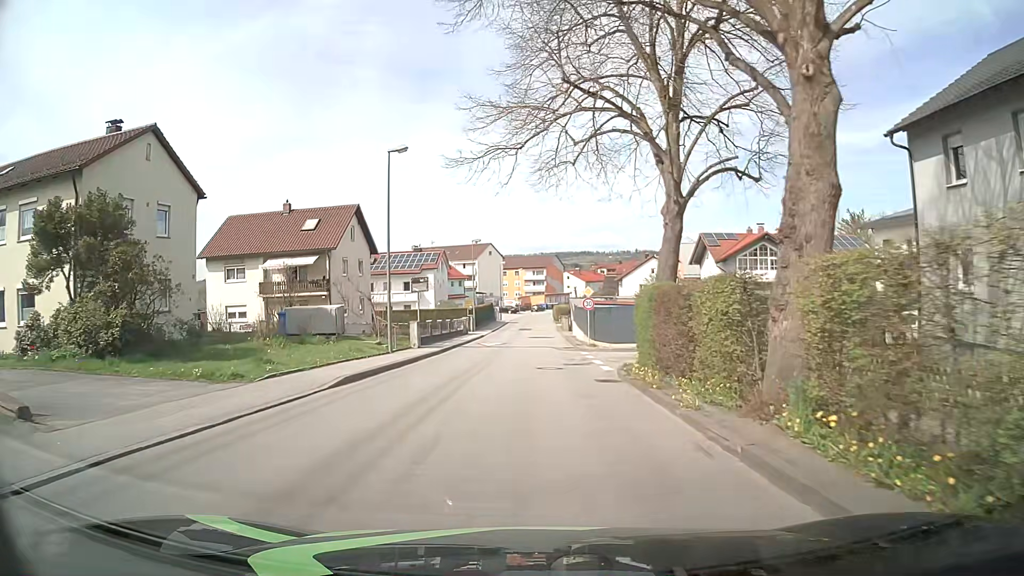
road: unclassified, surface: asphalt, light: Day
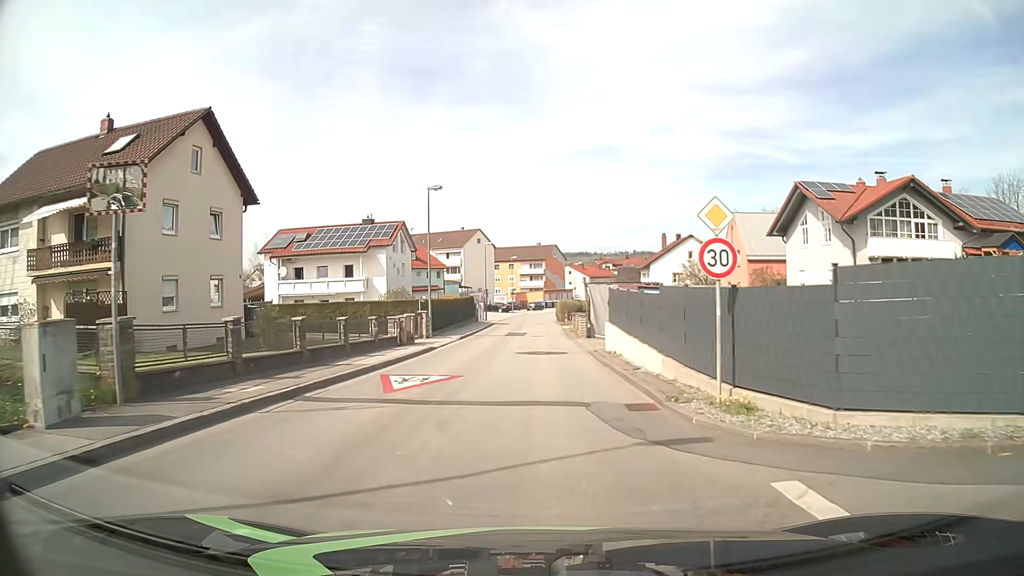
(+0.2, +24.2) m; +1°
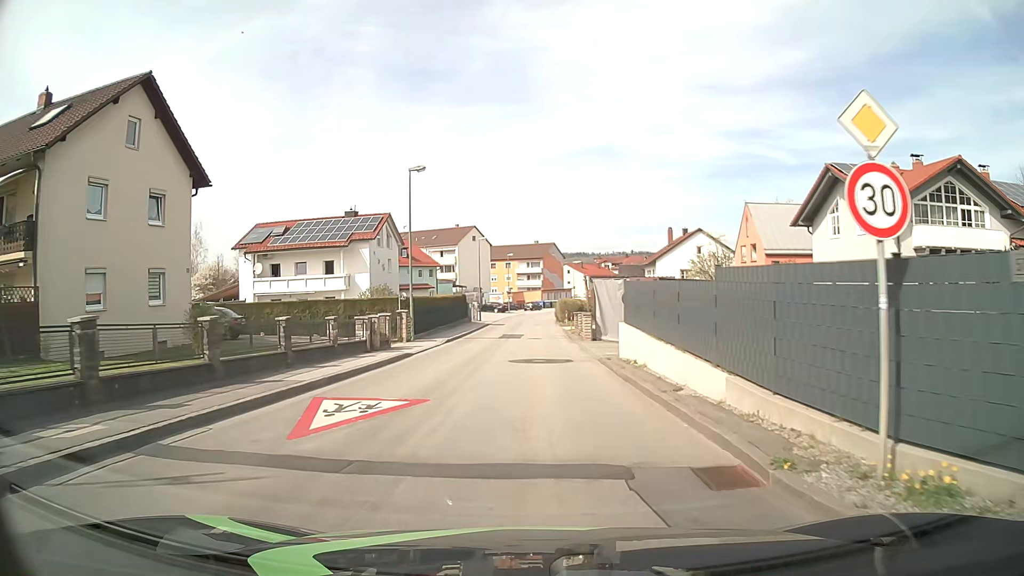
(0.0, +4.8) m; 0°
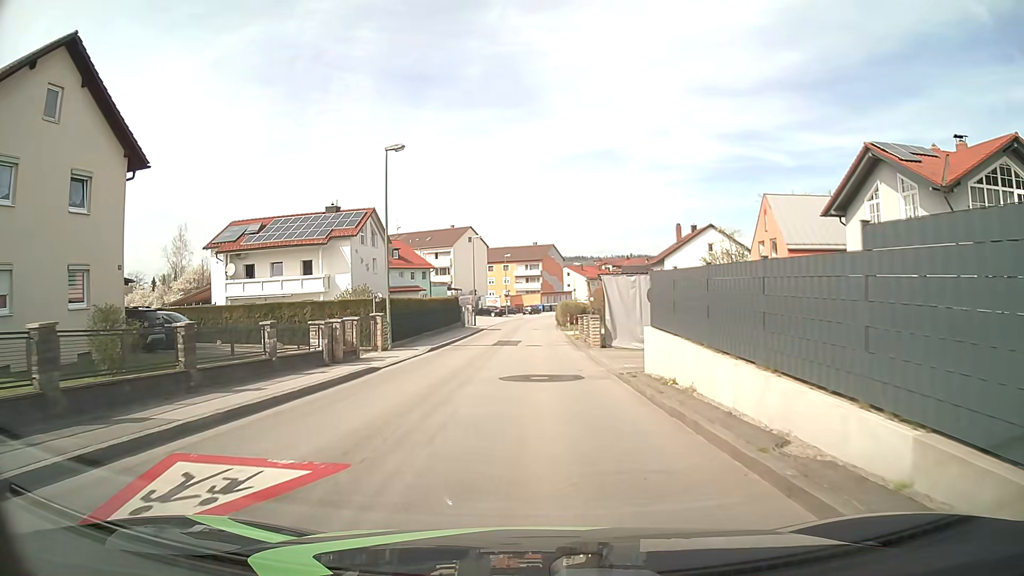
(0.0, +4.8) m; 0°
(0, +10) (0, +20) (0, +30) (0, +40) (0, +50) (0, +60) (0, +70) (+1, +80) (+3, +90) (+6, +99) m
